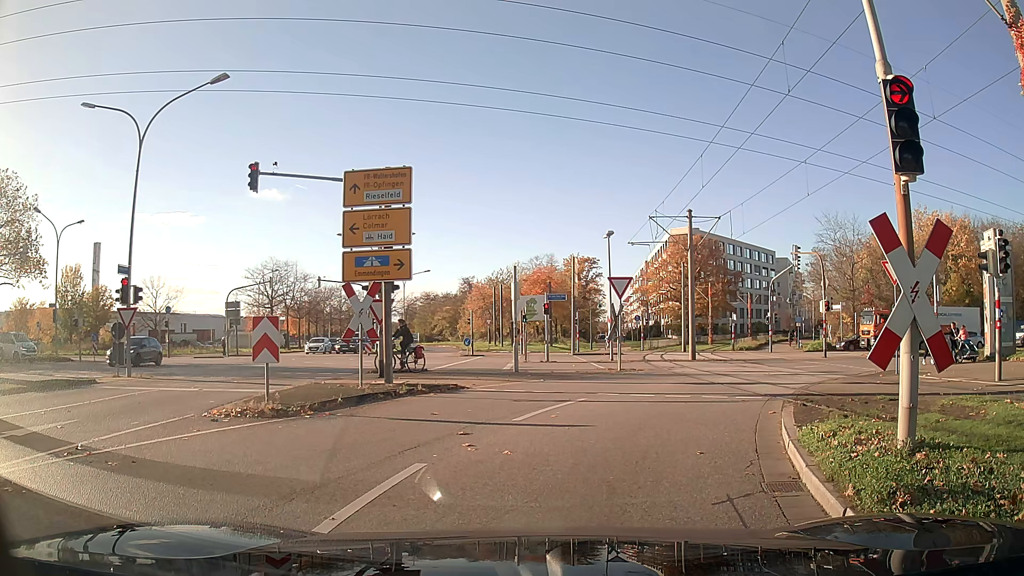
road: tertiary_link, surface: asphalt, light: Day
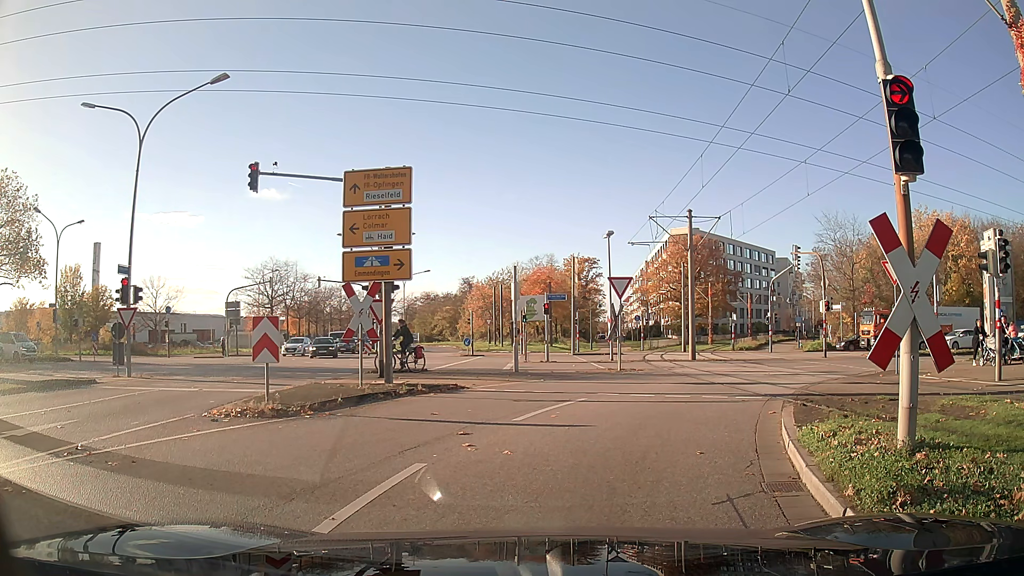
(0.0, 0.0) m; 0°
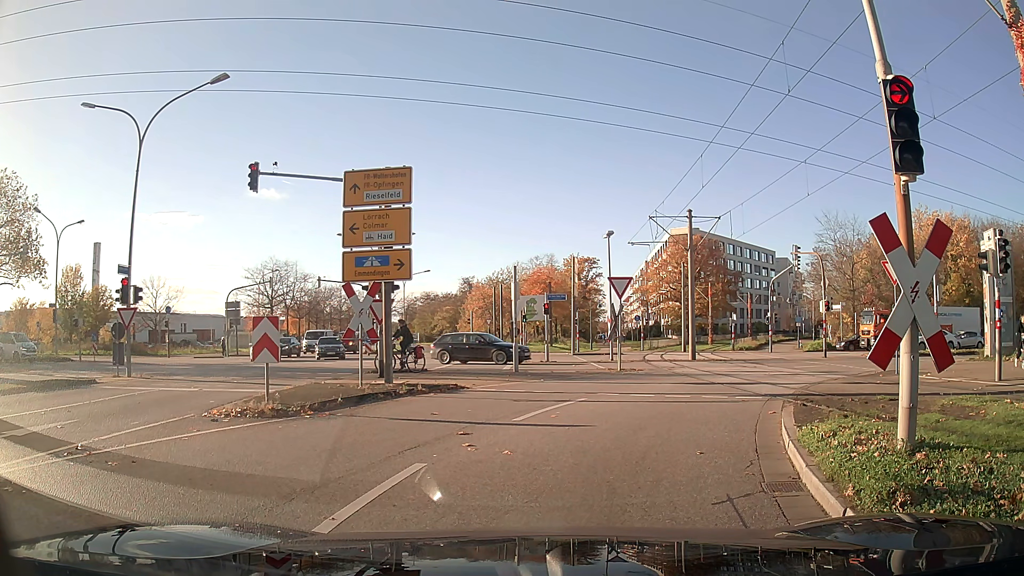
(0.0, 0.0) m; 0°
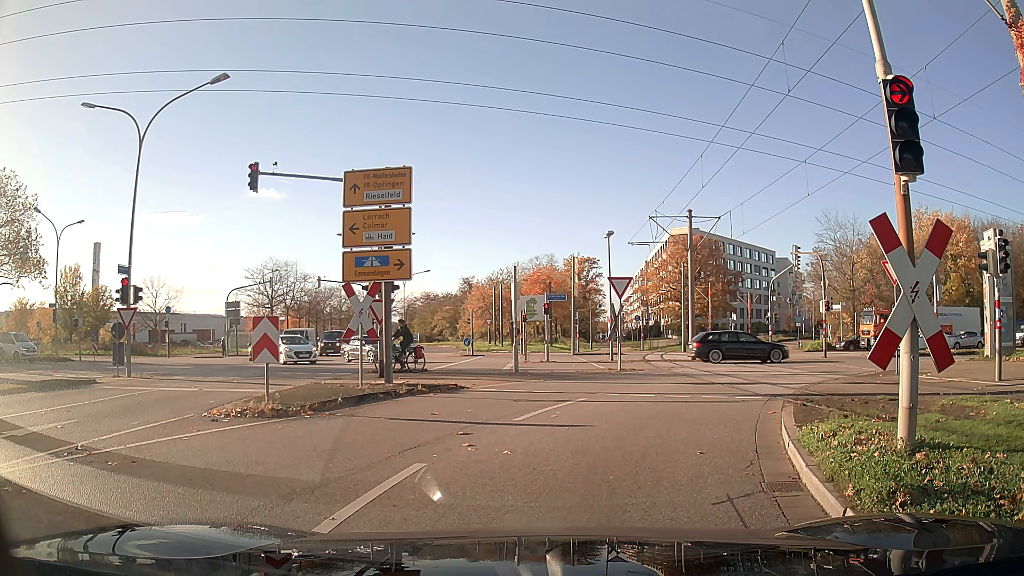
(0.0, 0.0) m; 0°
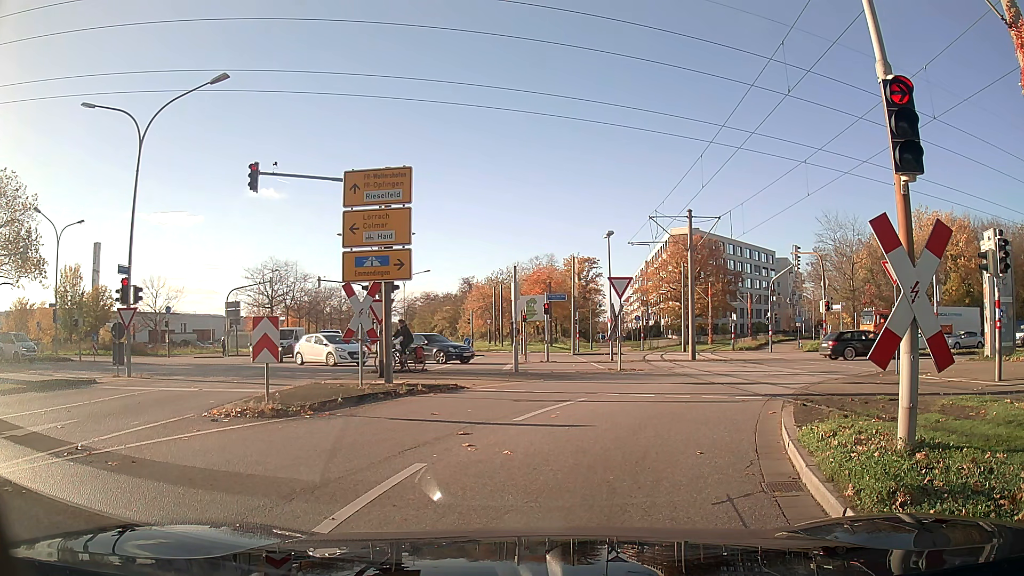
(0.0, 0.0) m; 0°
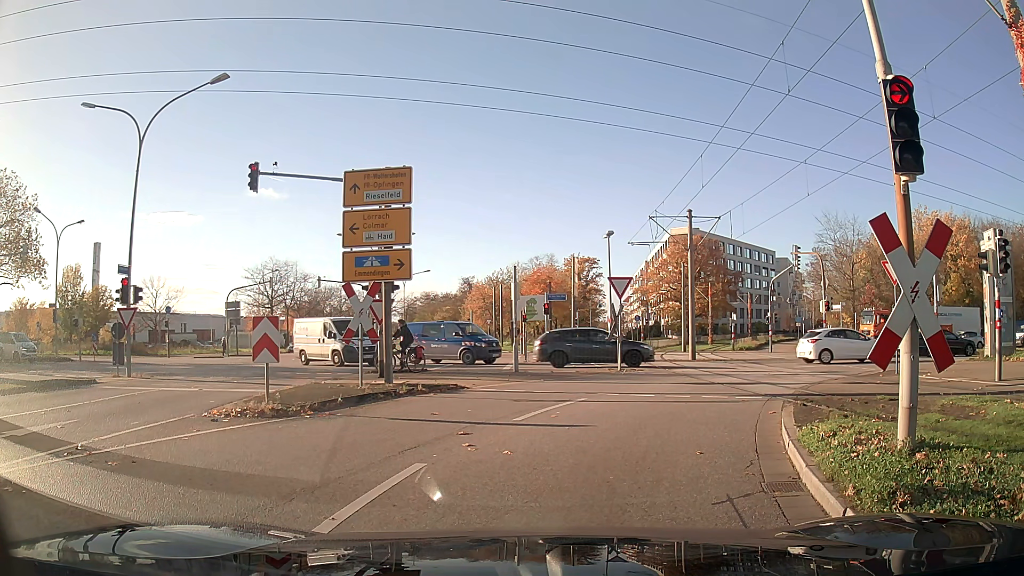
(0.0, 0.0) m; 0°
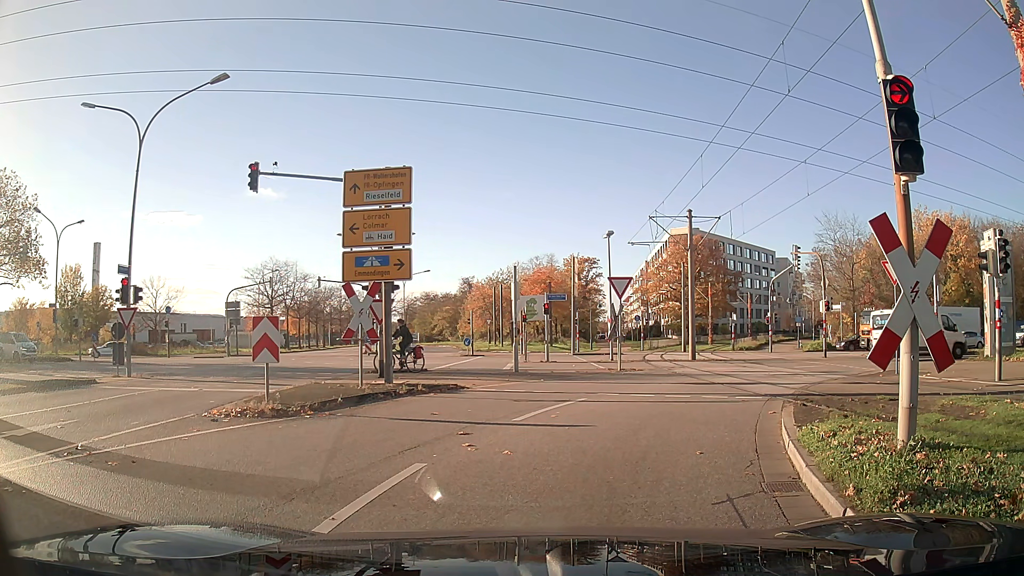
(0.0, 0.0) m; 0°
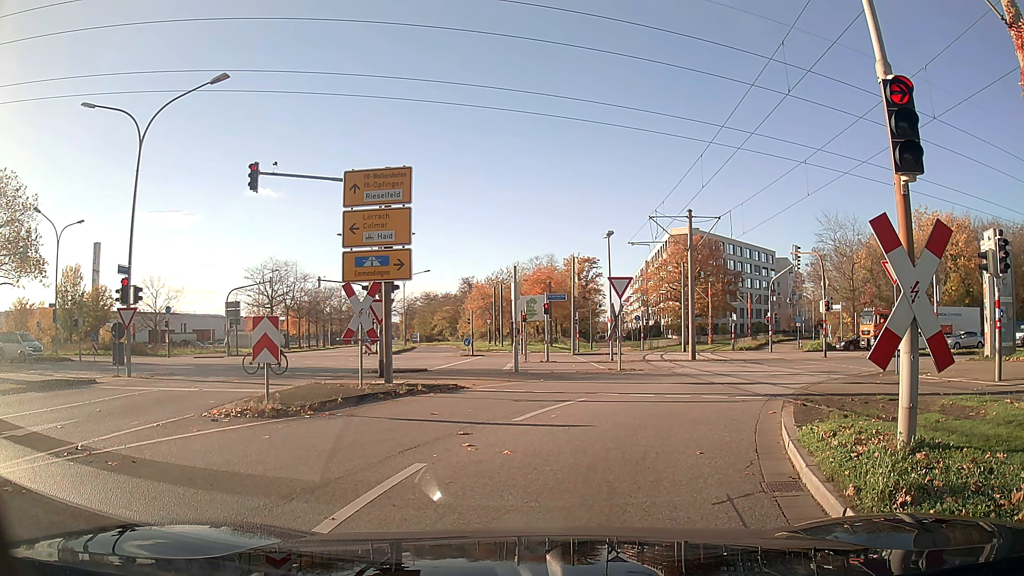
(0.0, 0.0) m; 0°
